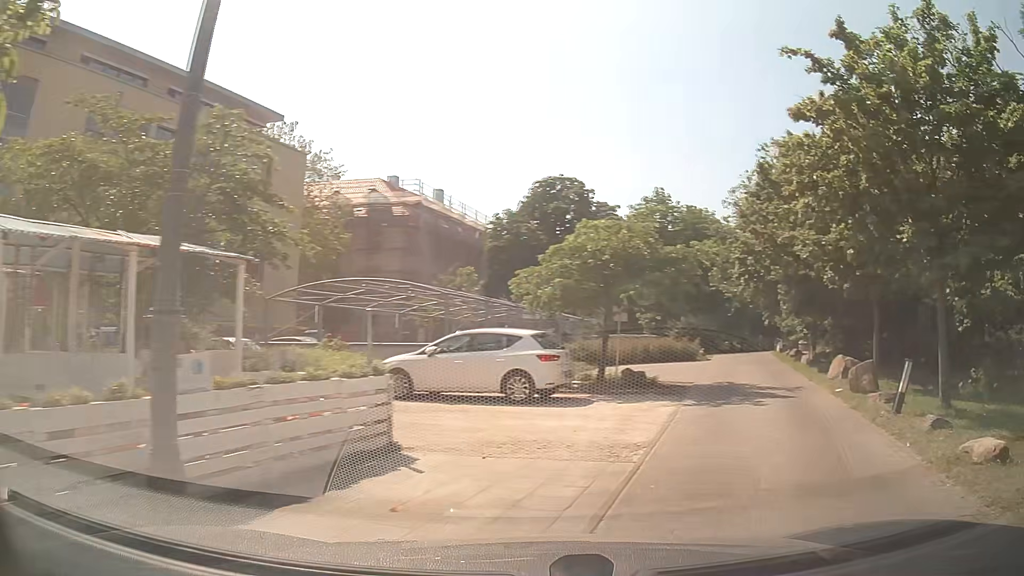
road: service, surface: paved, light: Day
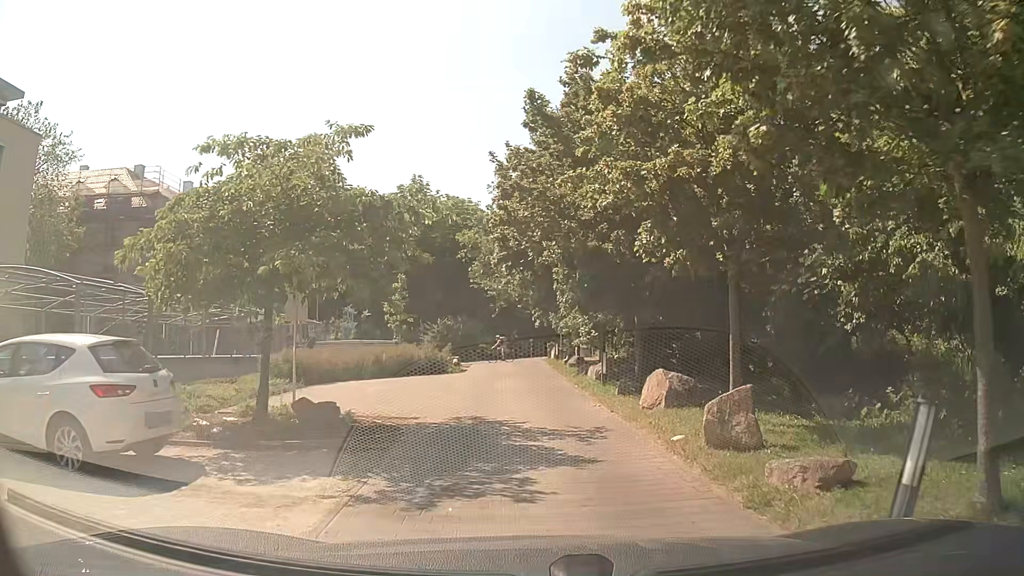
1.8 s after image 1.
(+1.5, +6.8) m; +16°
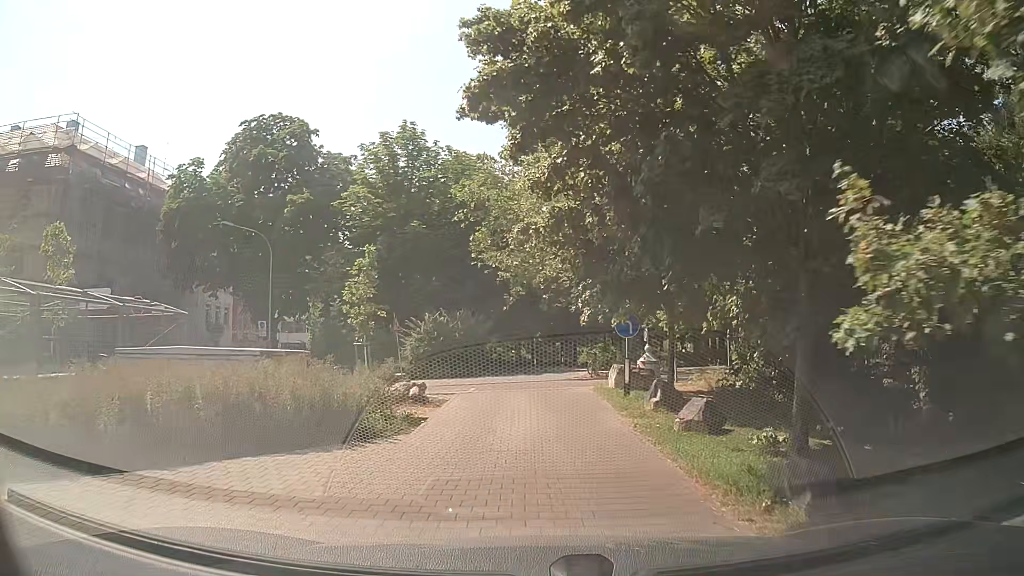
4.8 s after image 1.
(-0.4, +15.0) m; -1°
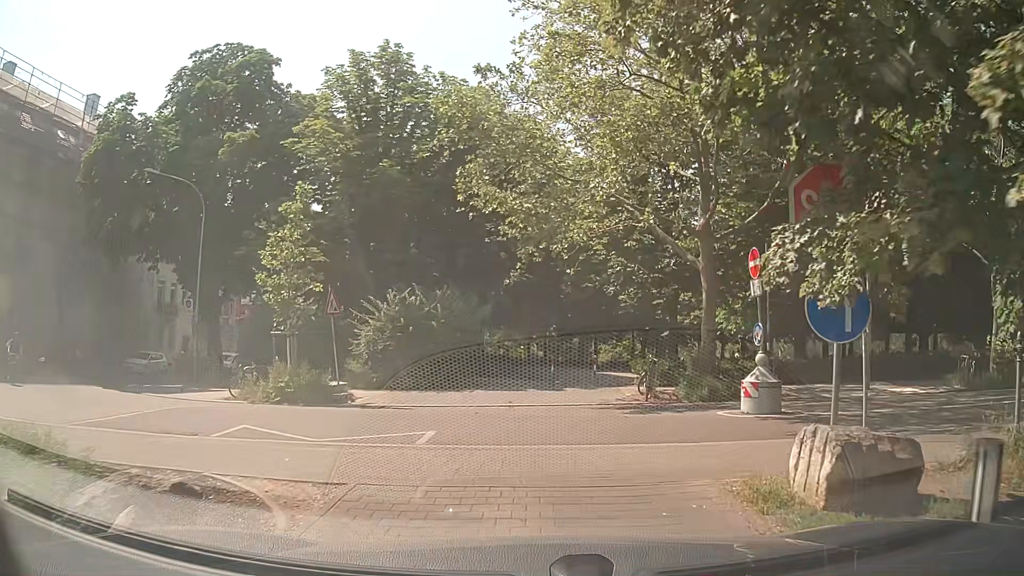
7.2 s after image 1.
(-0.3, +10.7) m; -2°
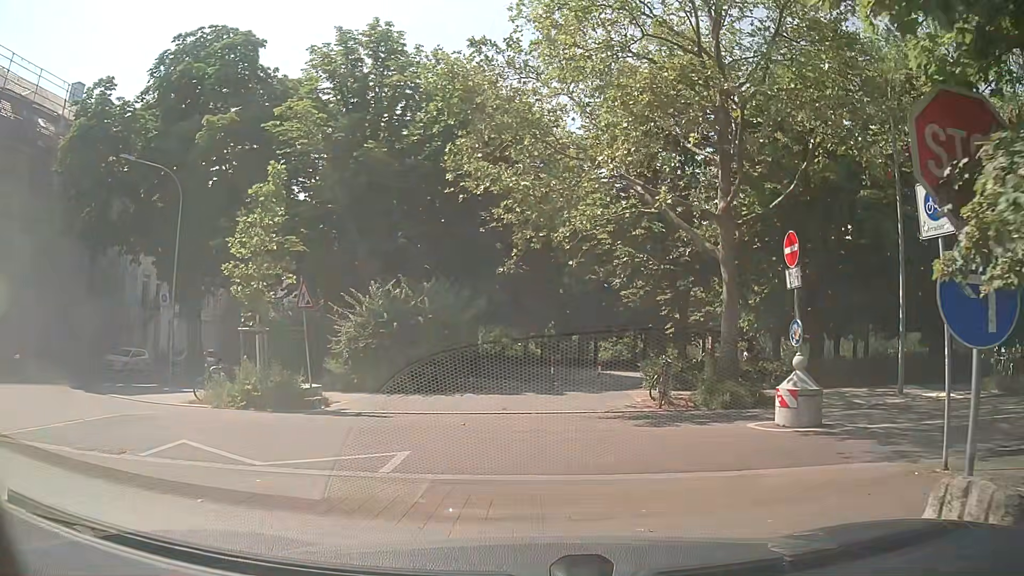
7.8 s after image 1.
(0.0, +2.0) m; +1°
